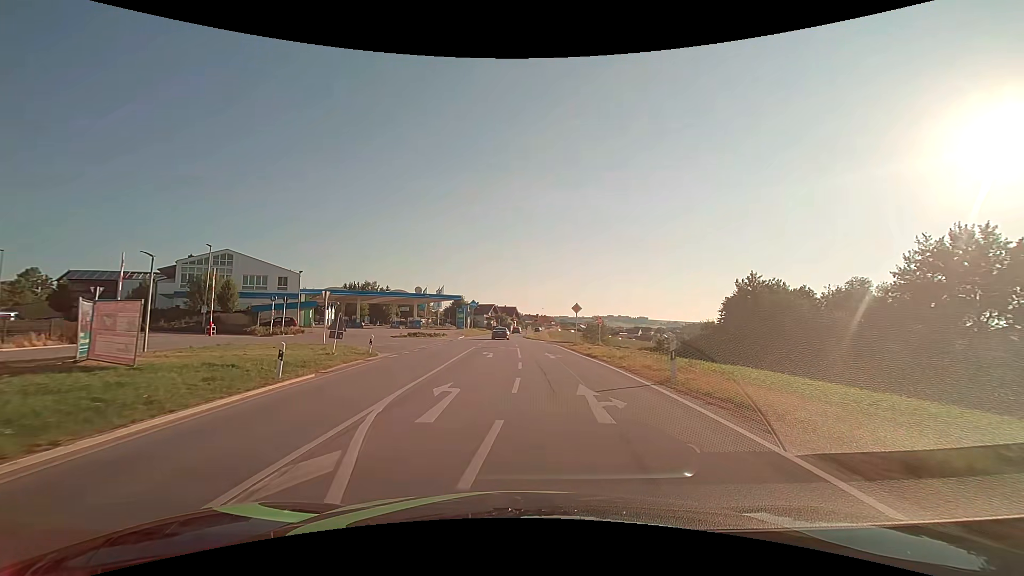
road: secondary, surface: asphalt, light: Day
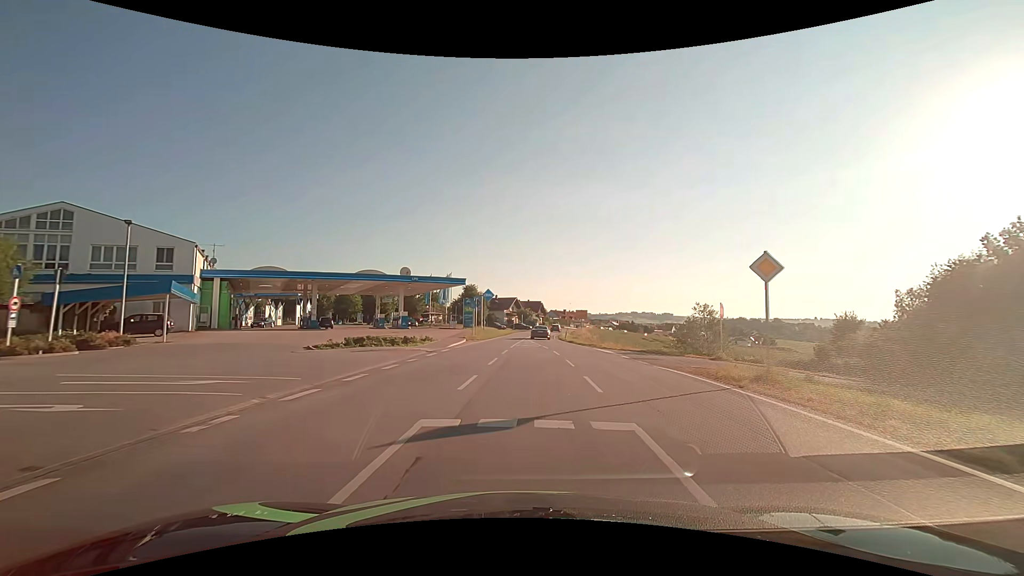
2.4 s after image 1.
(-1.3, +25.5) m; -3°
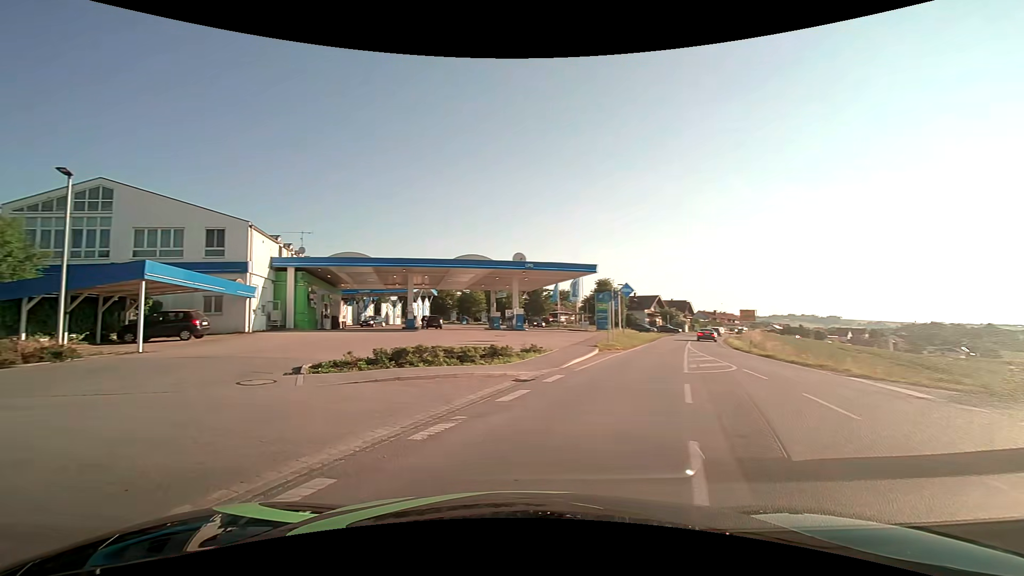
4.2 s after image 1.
(-0.6, +12.6) m; -14°
